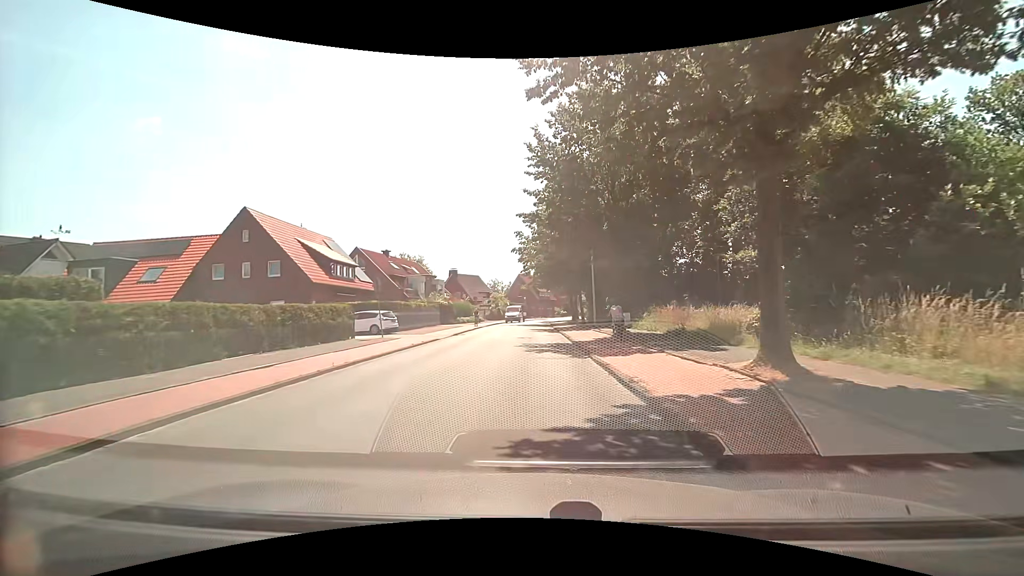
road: tertiary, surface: asphalt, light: Day
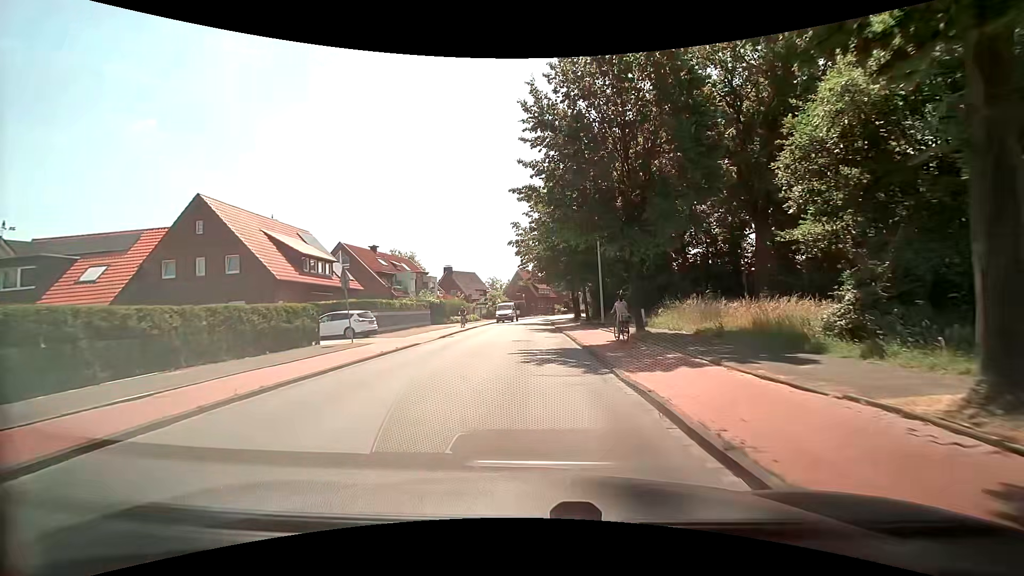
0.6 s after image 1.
(0.0, +4.5) m; -1°
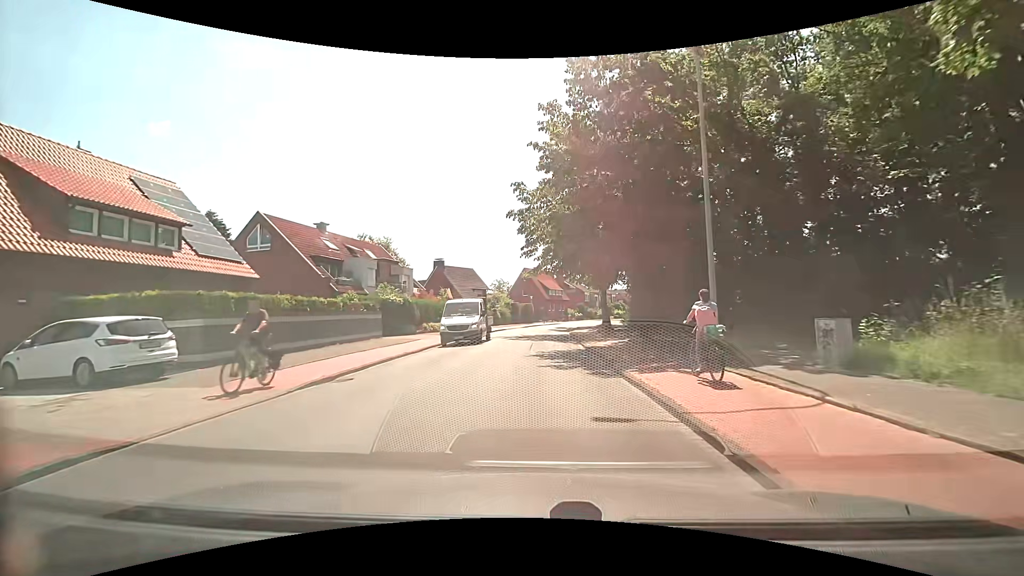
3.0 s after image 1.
(0.0, +17.9) m; -1°
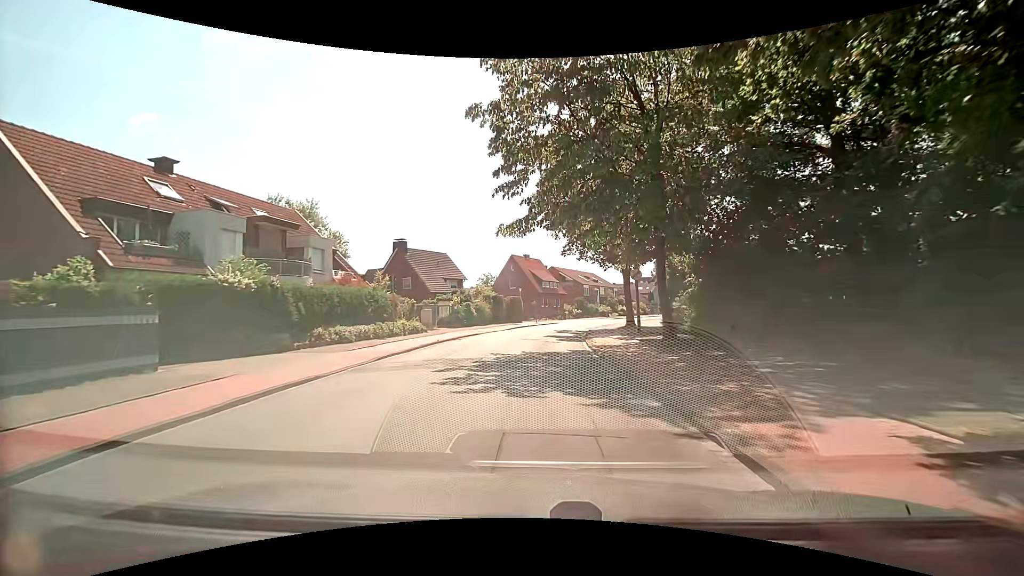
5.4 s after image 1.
(+0.1, +17.9) m; +1°
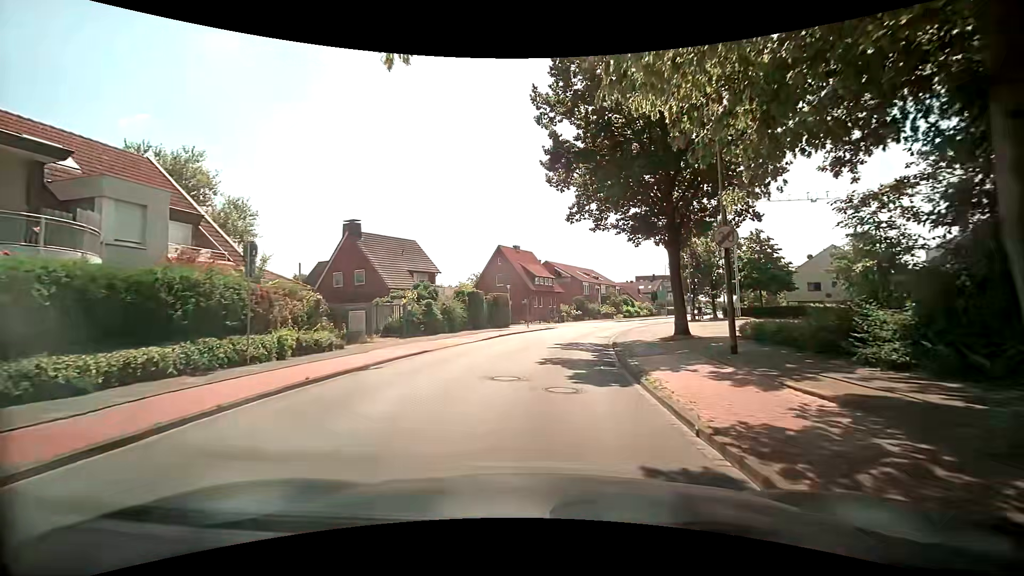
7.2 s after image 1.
(+0.1, +13.4) m; 0°
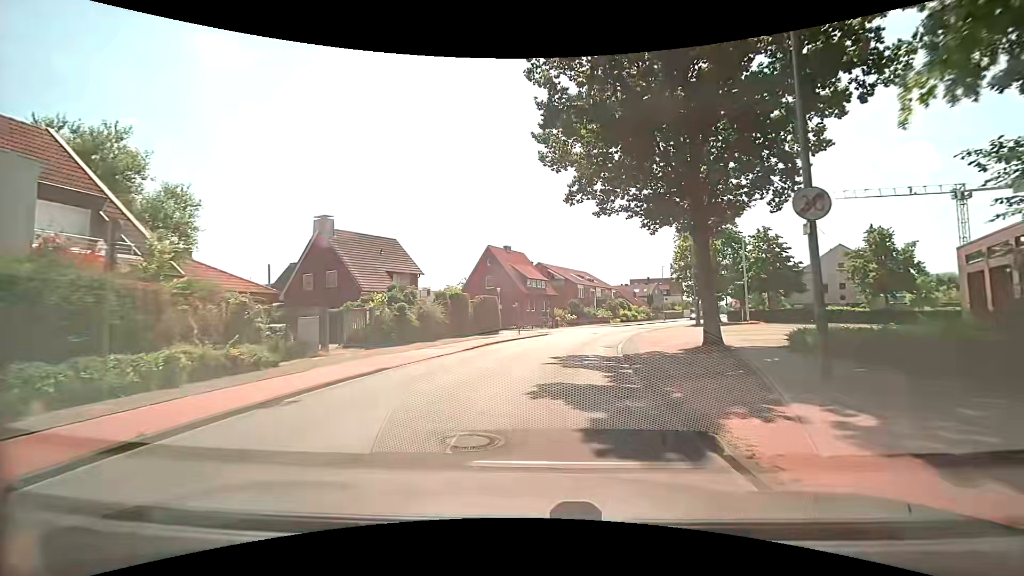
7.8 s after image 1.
(+0.1, +4.5) m; +1°
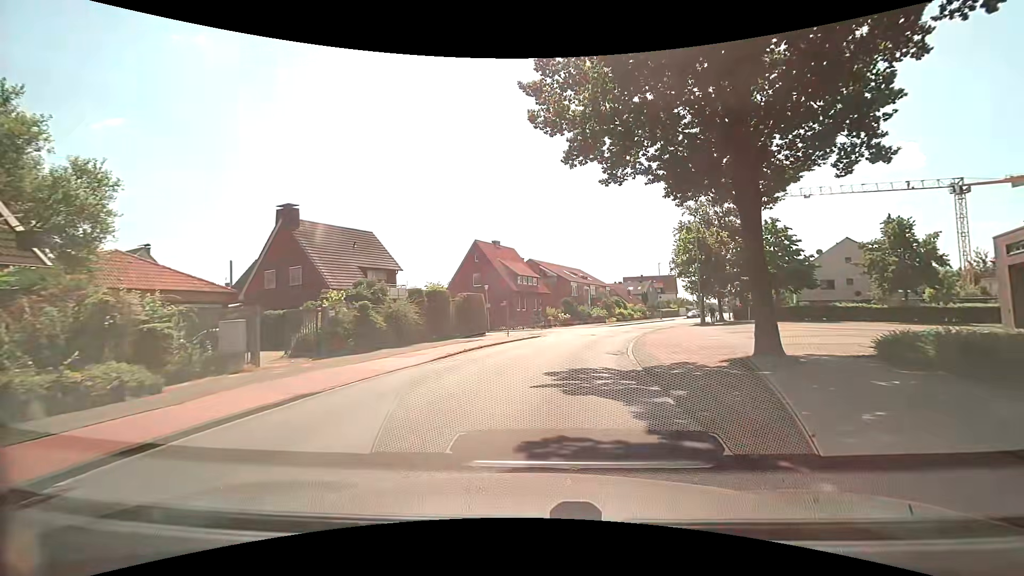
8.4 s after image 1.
(+0.1, +4.5) m; +2°
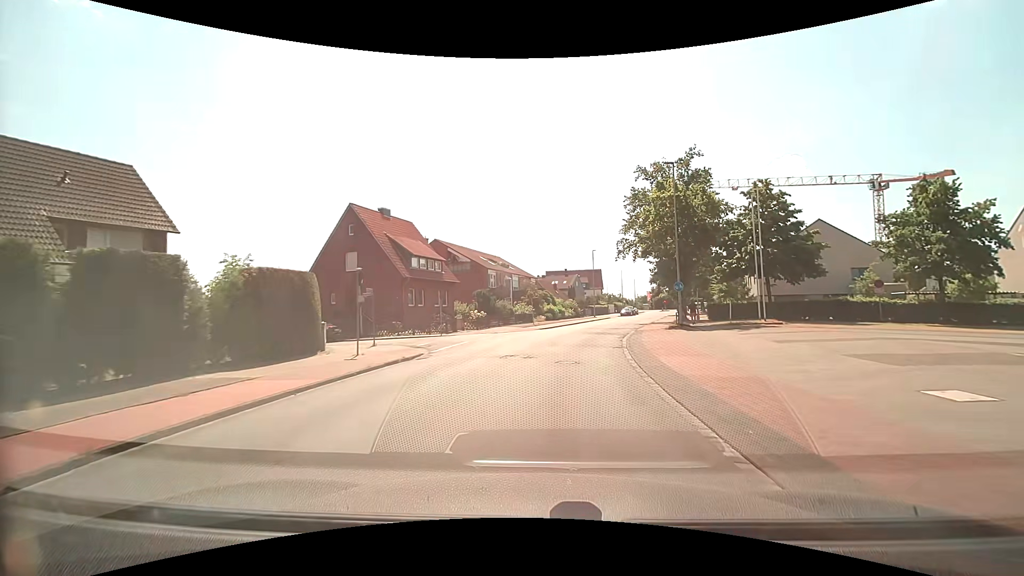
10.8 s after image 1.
(+1.1, +17.8) m; +9°
(0, +10) (+2, +20) (+3, +30) (+6, +40) (+8, +49) (+11, +59) (+14, +68) (+17, +78) (+20, +87) (+23, +97) m
